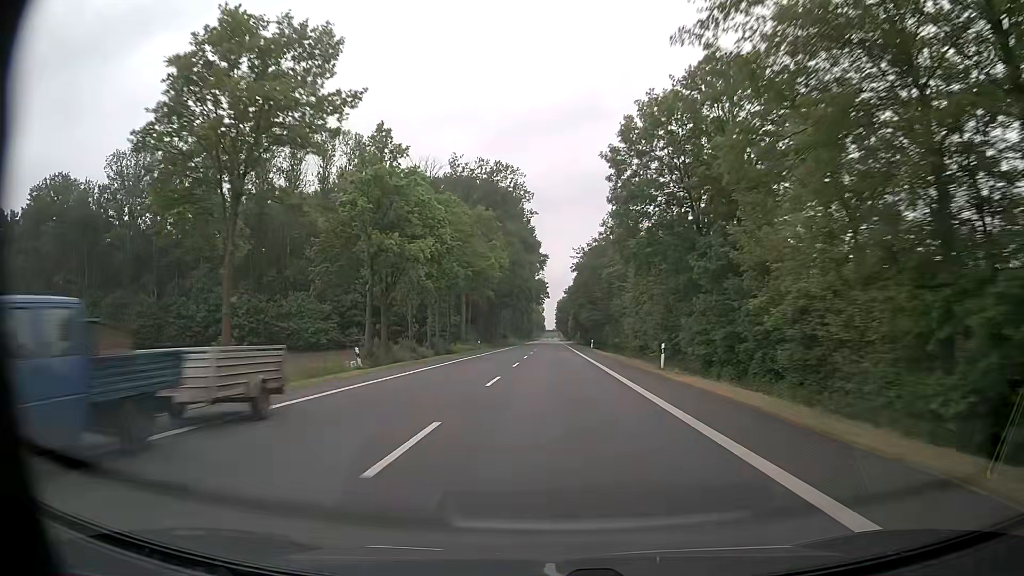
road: primary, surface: asphalt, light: Day
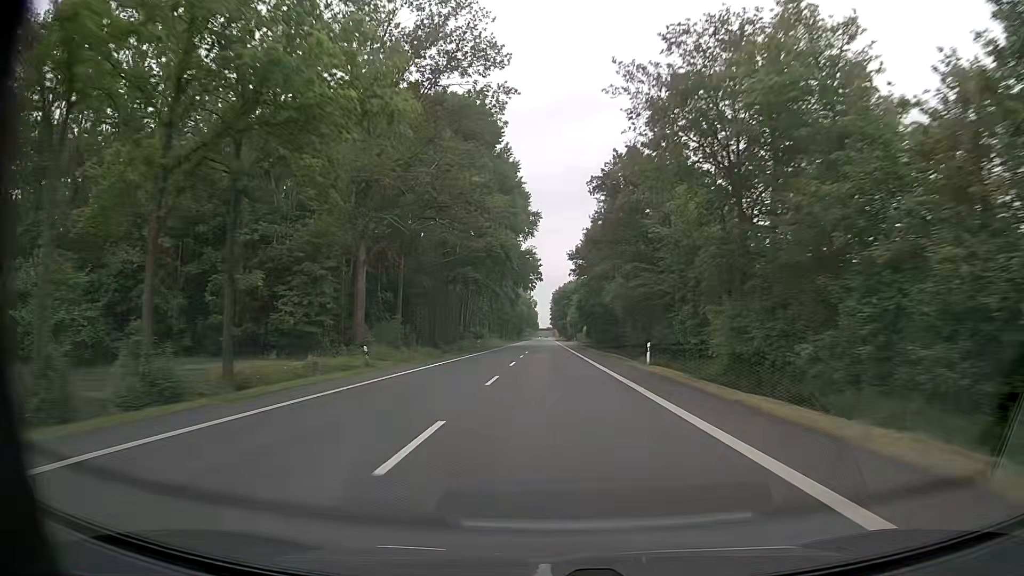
(+0.4, +48.1) m; +1°
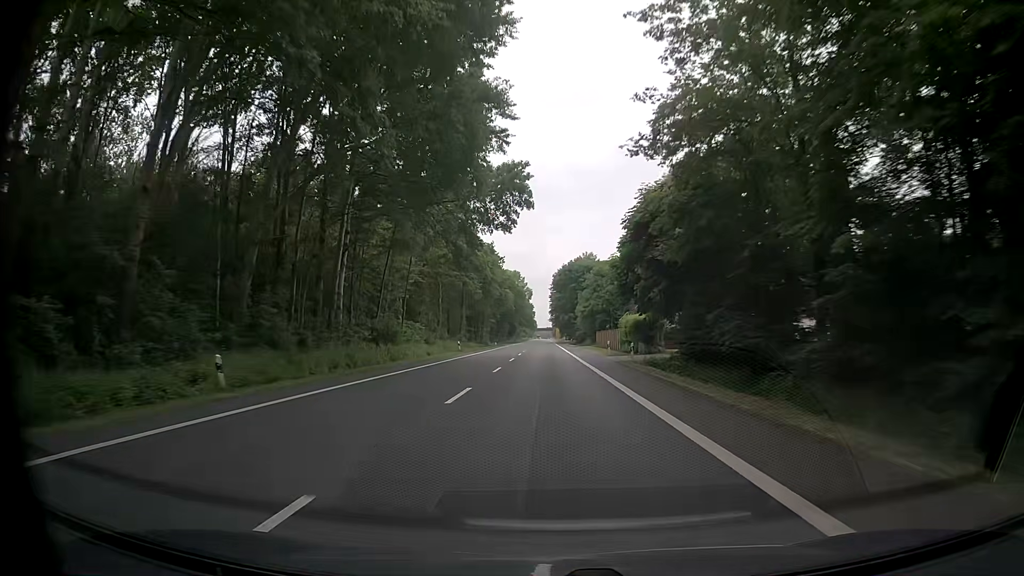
(+0.1, +65.3) m; 0°
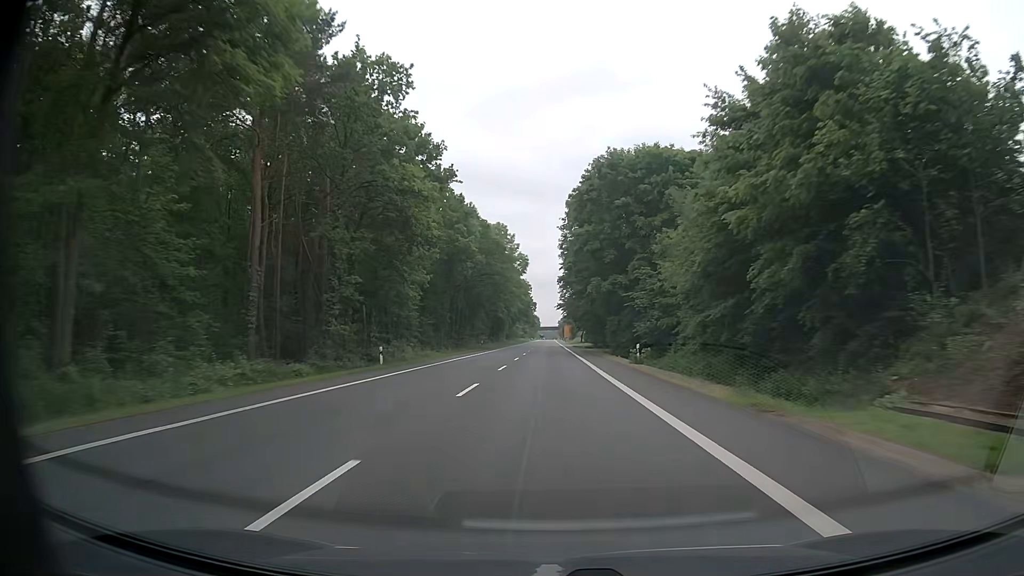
(+0.1, +82.8) m; 0°
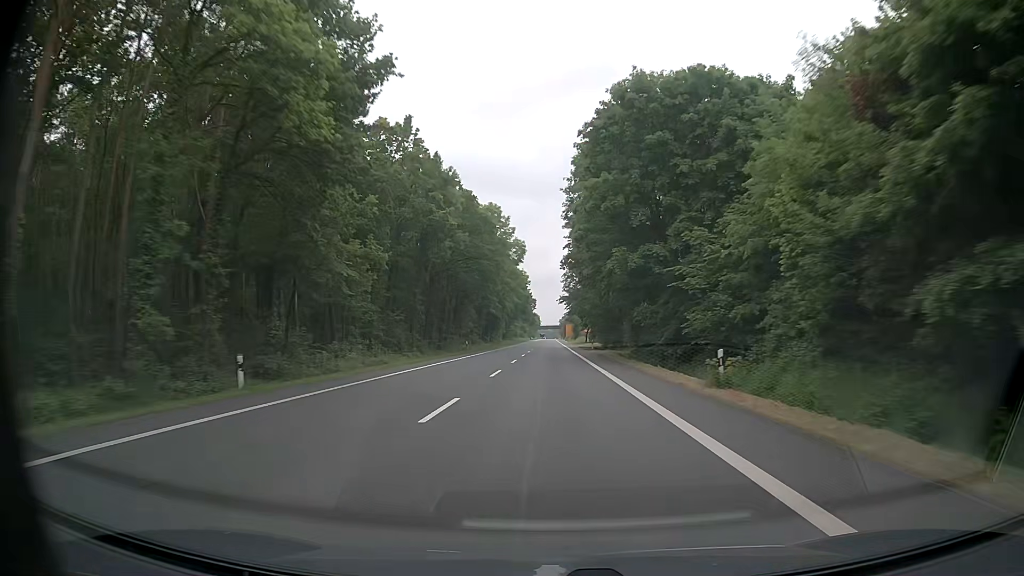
(0.0, +16.6) m; 0°
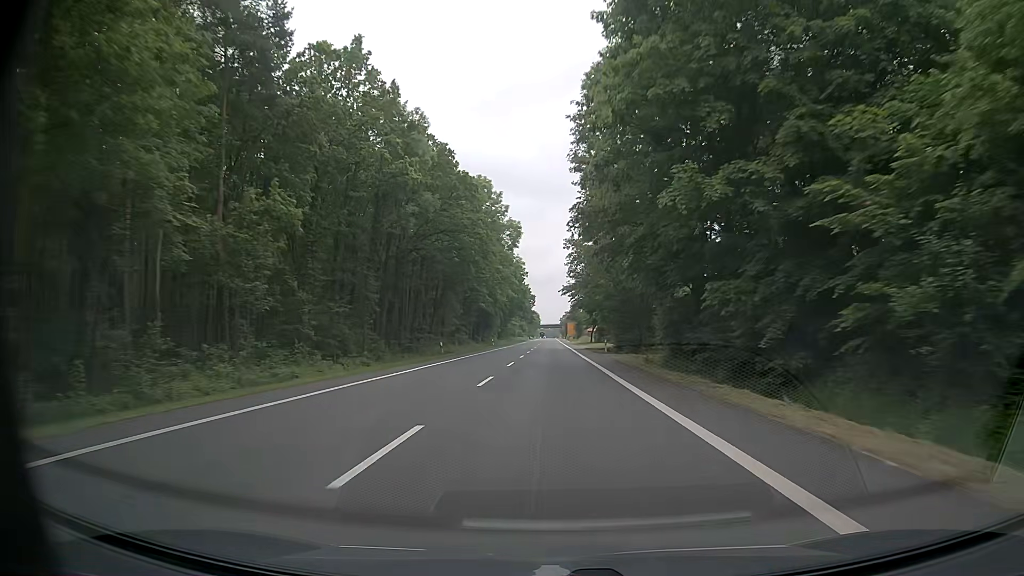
(0.0, +16.6) m; 0°
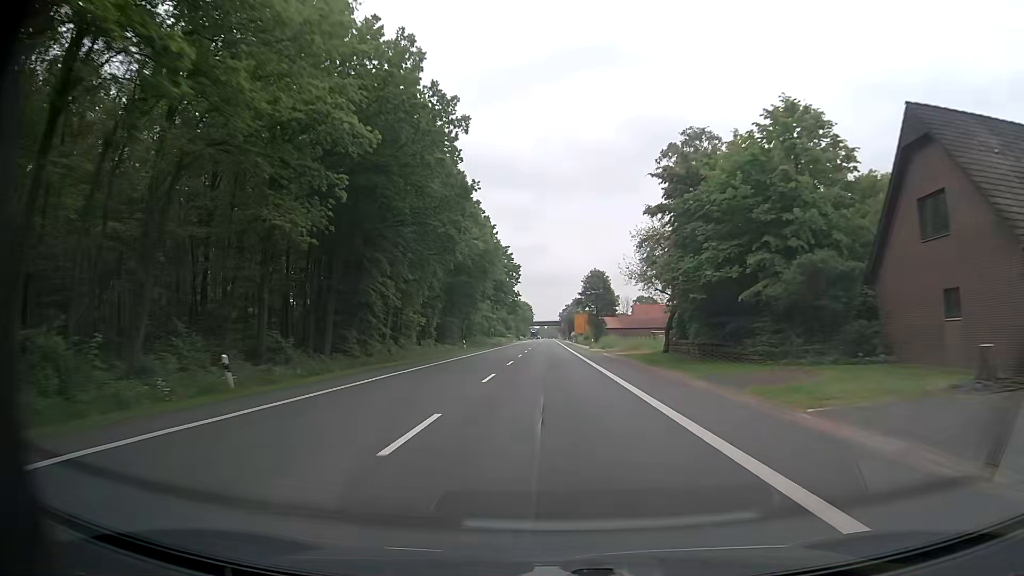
(+0.3, +82.6) m; 0°
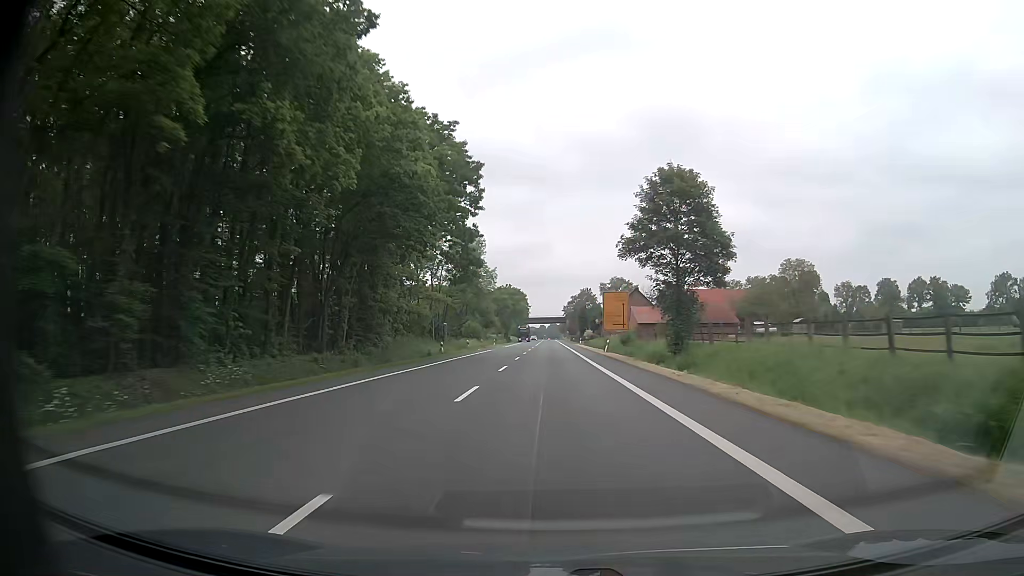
(+0.1, +66.1) m; 0°
(0, +10) (0, +20) (0, +30) (0, +40) (0, +50) (0, +60) (0, +70) (0, +80) (0, +90) (0, +100) m
